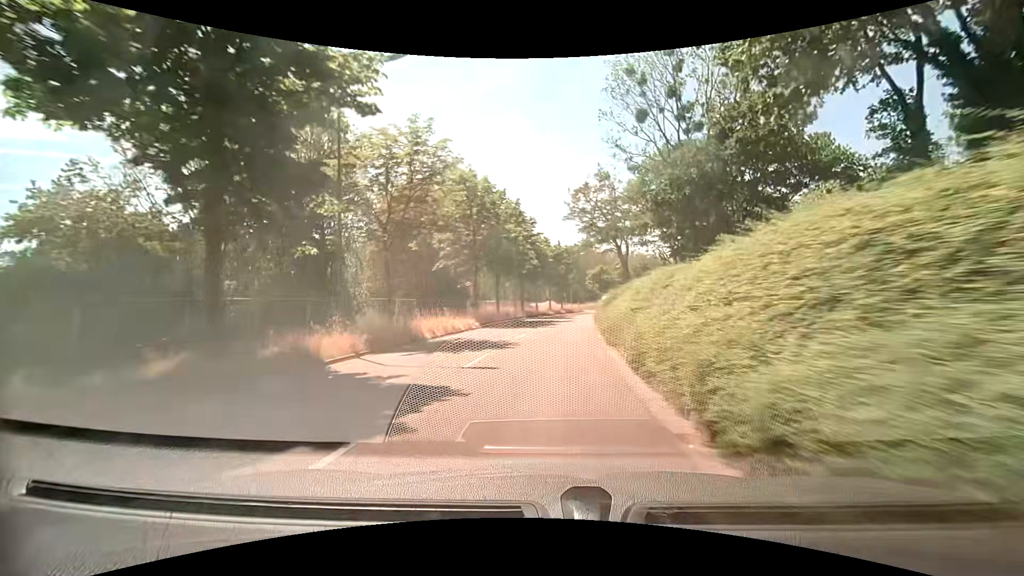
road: tertiary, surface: asphalt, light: Day
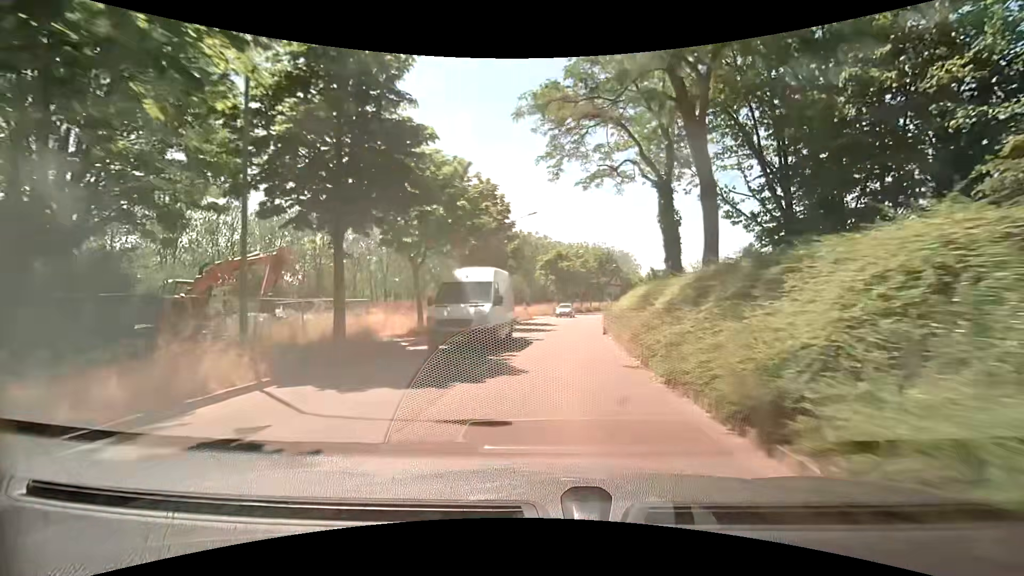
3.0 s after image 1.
(+2.0, +37.1) m; +6°
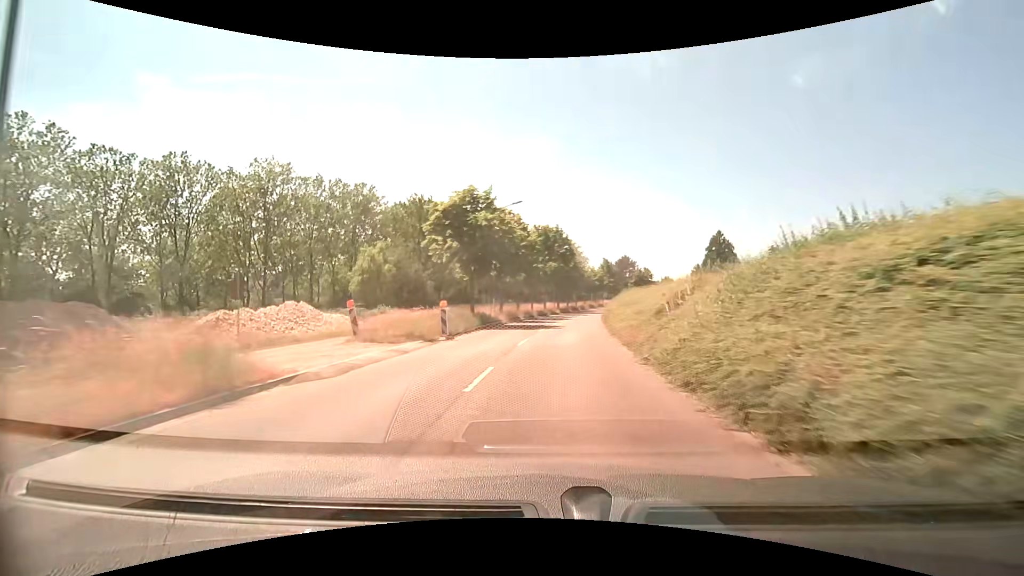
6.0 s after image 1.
(+2.2, +37.2) m; +8°
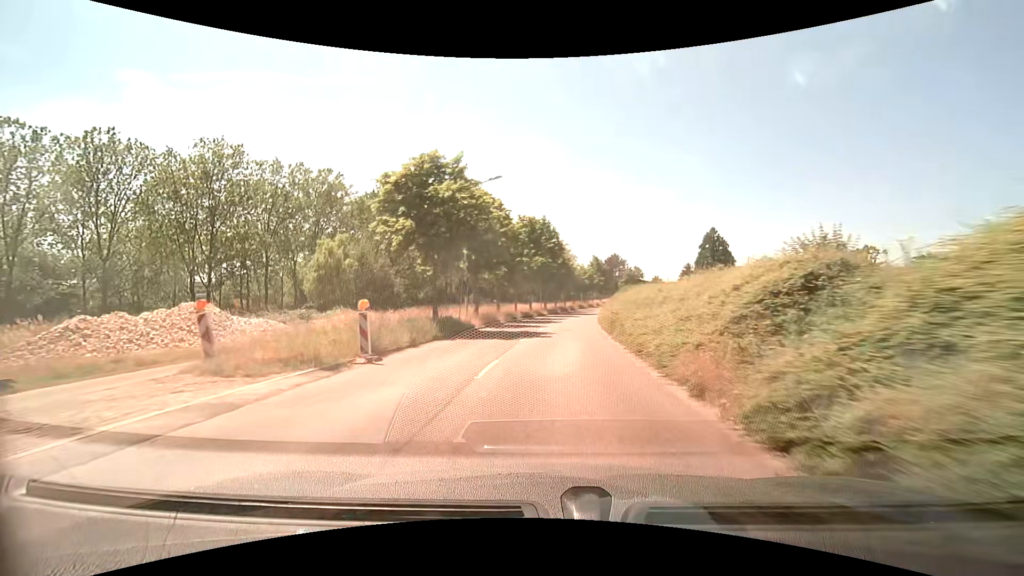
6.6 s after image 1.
(+0.1, +7.5) m; +2°
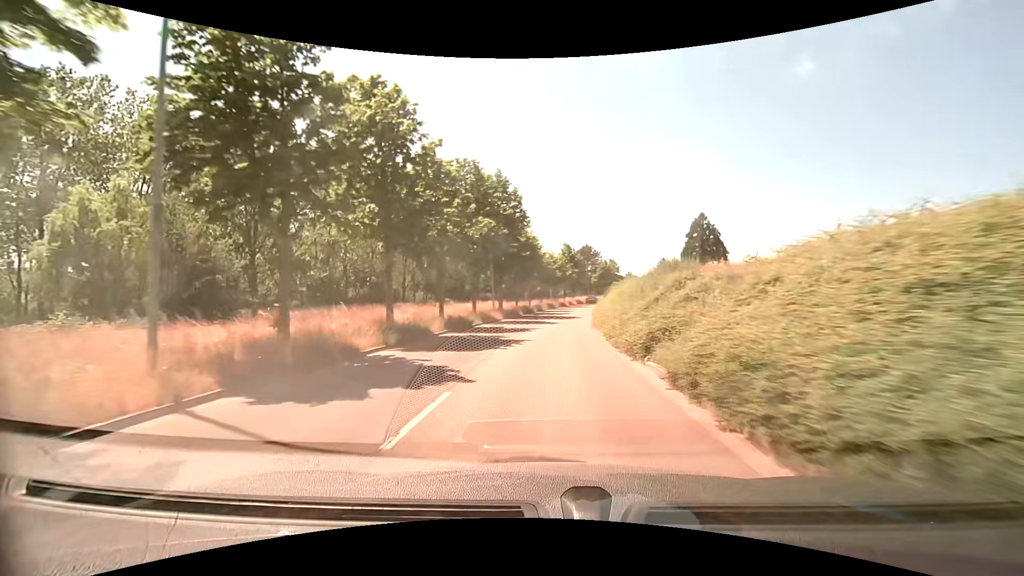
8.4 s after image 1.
(+0.7, +22.4) m; +4°
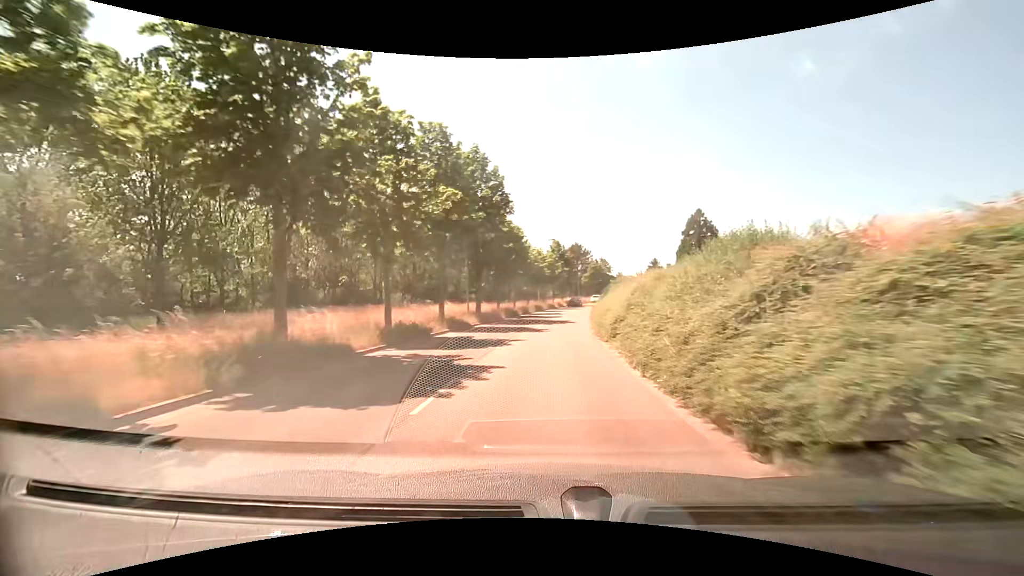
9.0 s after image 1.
(+0.1, +7.5) m; +1°
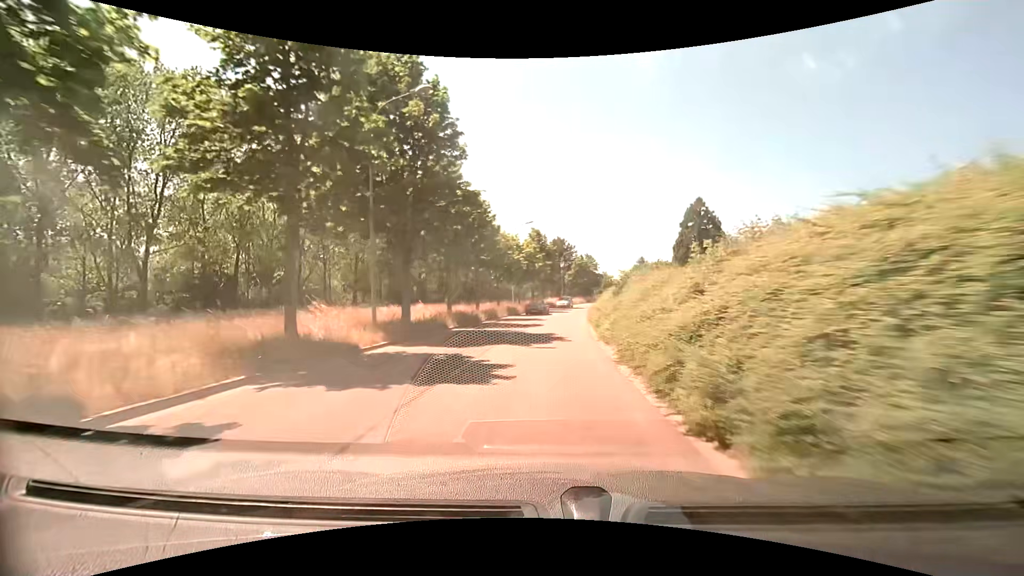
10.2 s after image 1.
(+0.3, +14.9) m; +2°
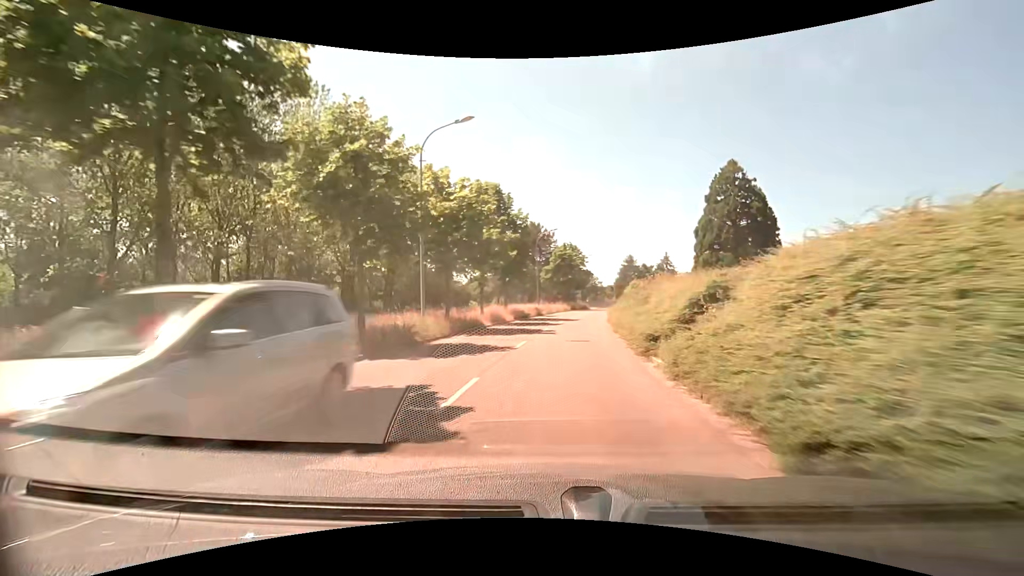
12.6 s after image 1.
(+0.7, +29.7) m; +3°
(0, +10) (+1, +20) (+2, +30) (+3, +40) (+5, +50) (+6, +60) (+9, +69) (+11, +79) (+14, +89) (+17, +98) m
